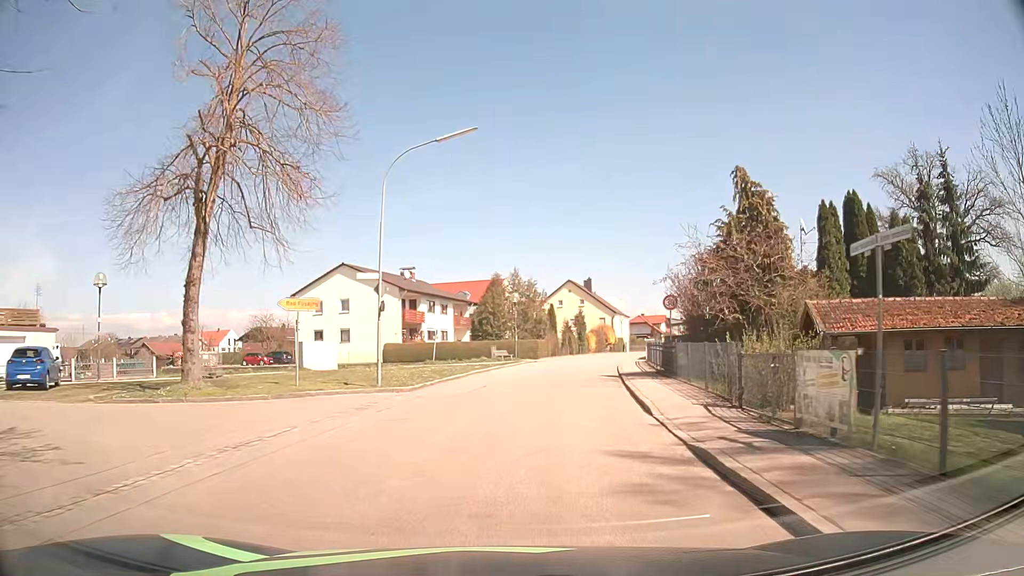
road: residential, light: Day
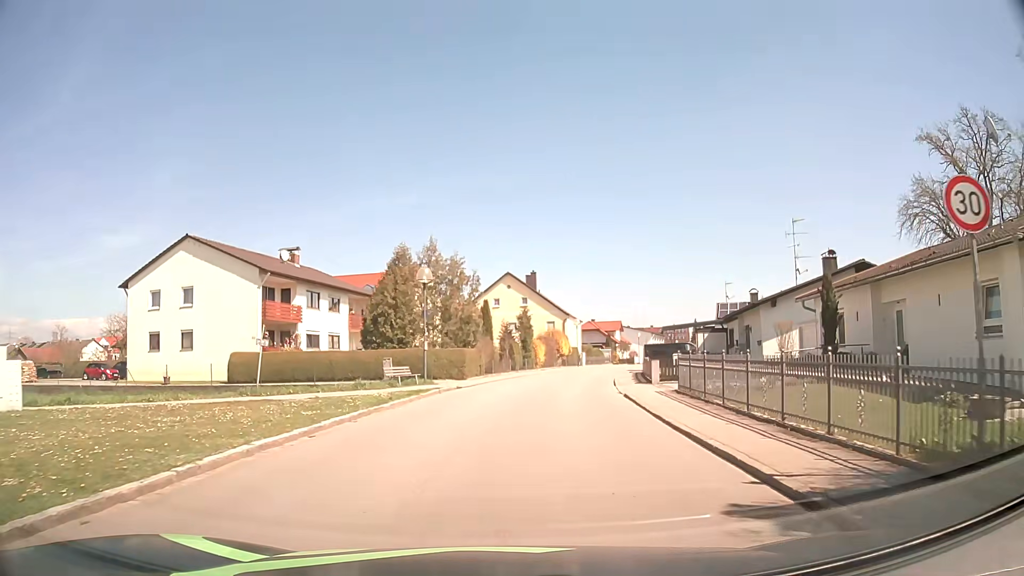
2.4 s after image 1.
(+1.1, +20.3) m; +6°
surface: asphalt
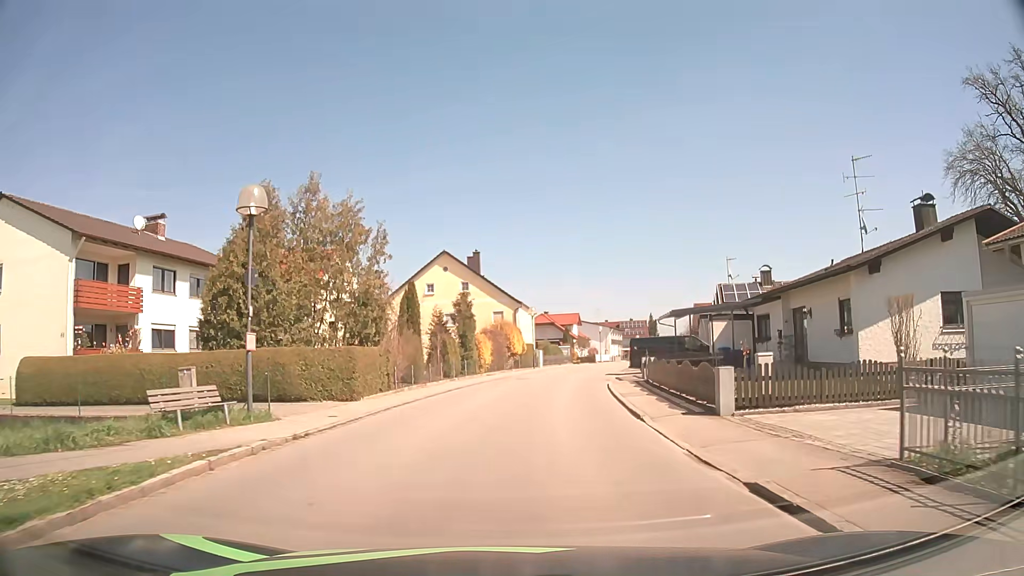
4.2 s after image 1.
(+0.5, +14.6) m; +5°
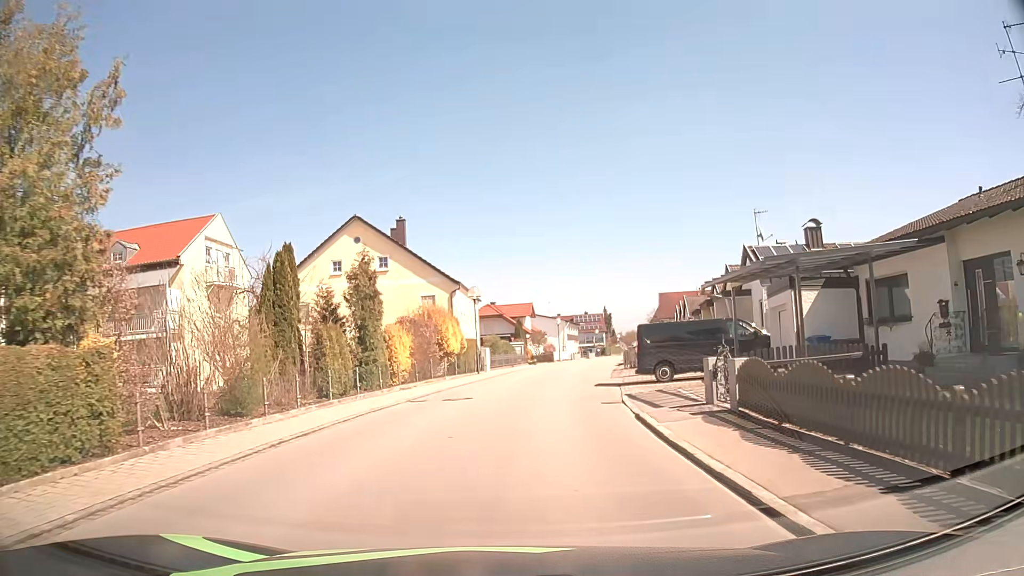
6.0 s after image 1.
(+0.5, +15.1) m; +4°
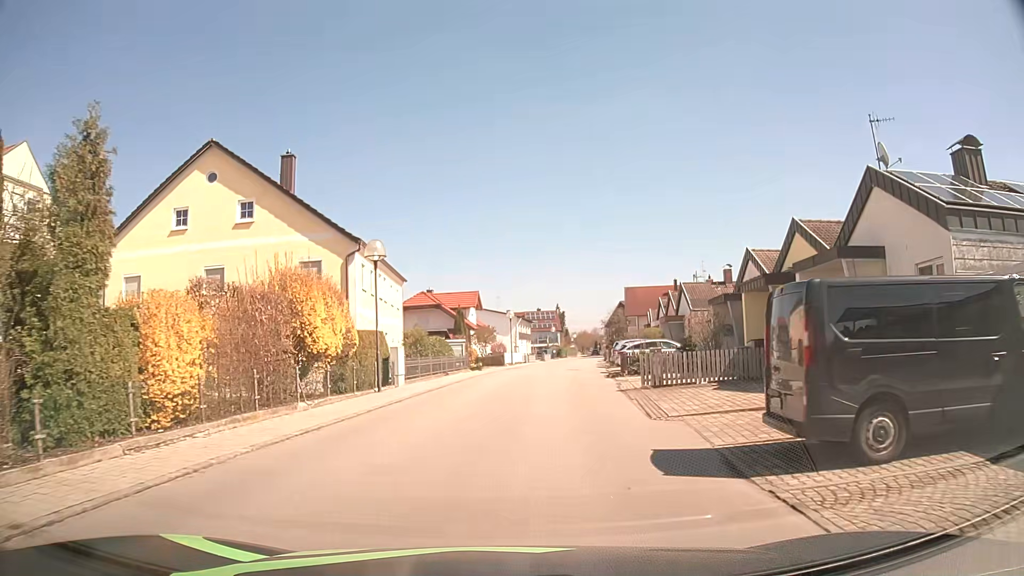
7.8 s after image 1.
(+0.7, +15.6) m; +5°
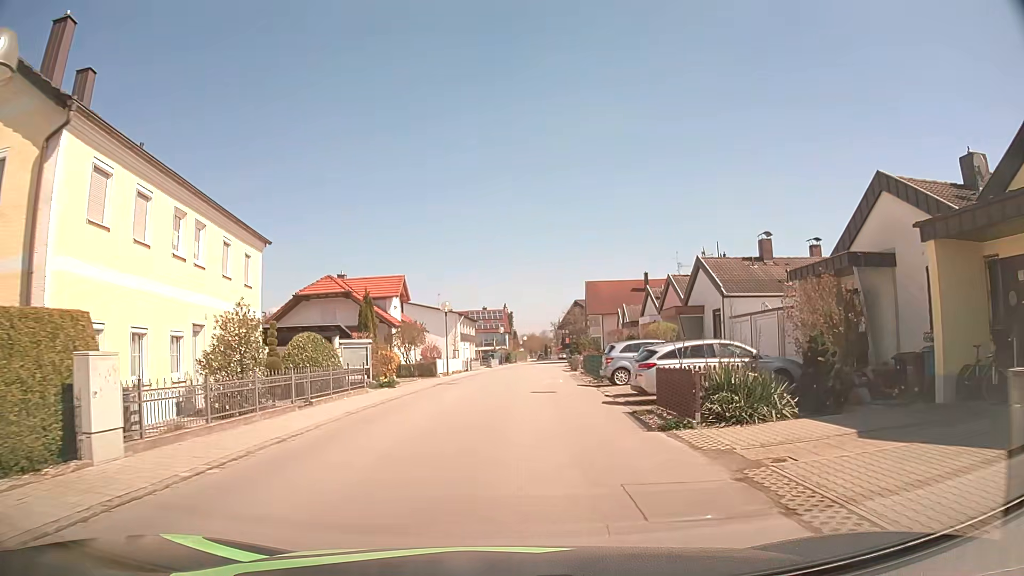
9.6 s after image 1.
(+0.5, +15.8) m; +4°
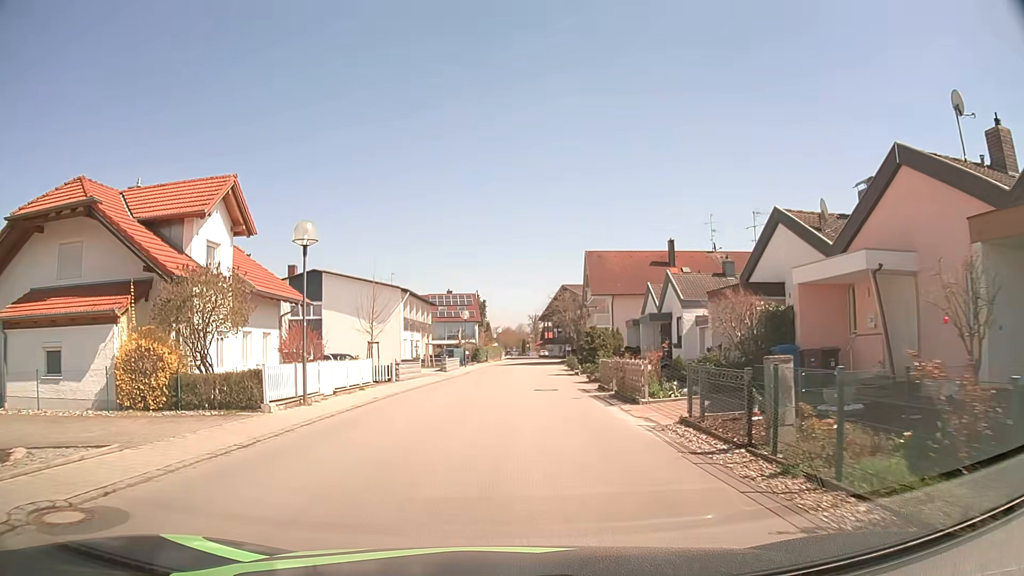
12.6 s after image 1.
(+0.6, +26.2) m; +2°
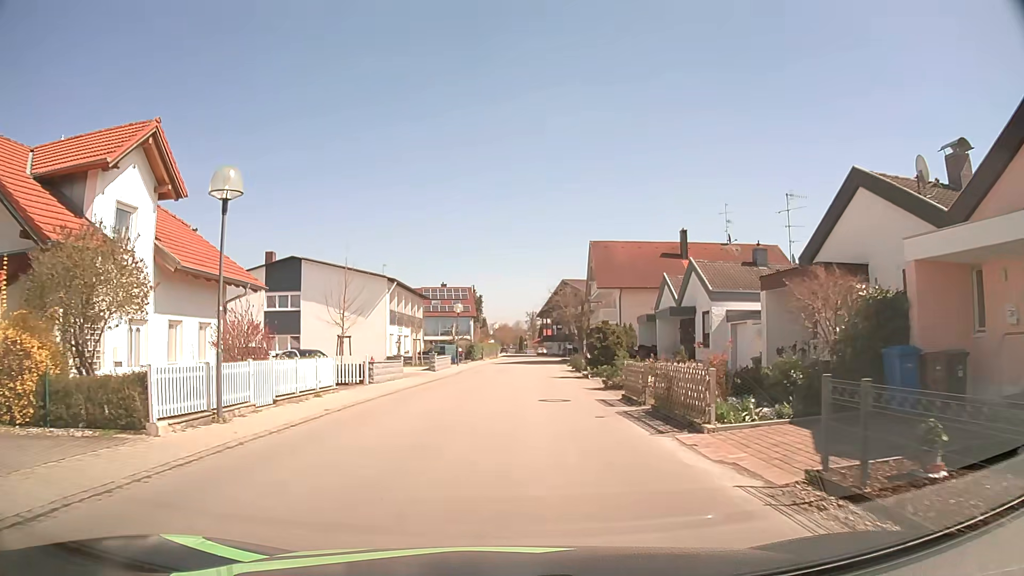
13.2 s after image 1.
(0.0, +5.2) m; 0°
(0, +10) (0, +20) (+1, +30) (+1, +40) (+2, +50) (+2, +60) (+3, +70) (+3, +80) (+4, +90) (+4, +100) m
